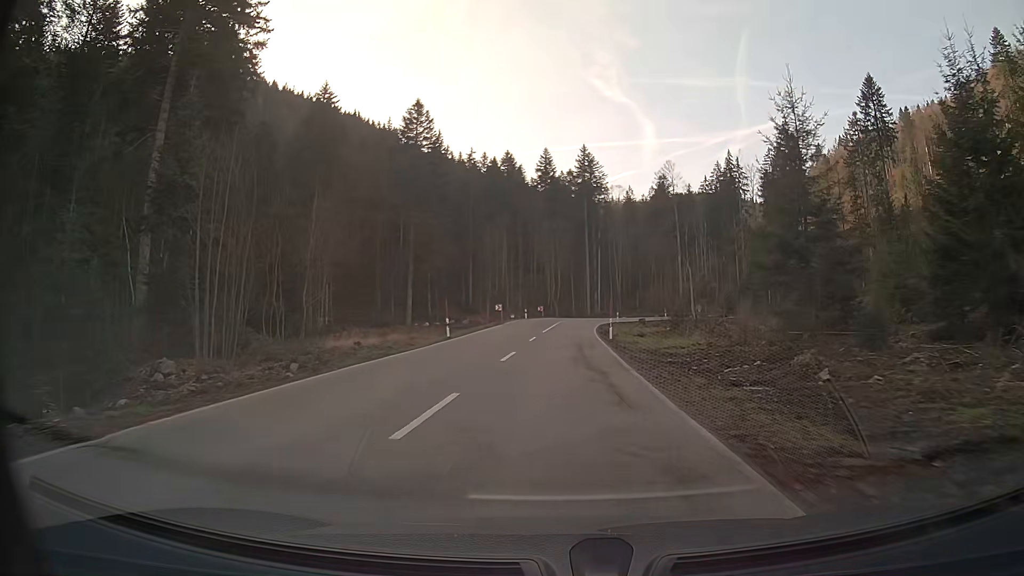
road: secondary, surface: asphalt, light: Day
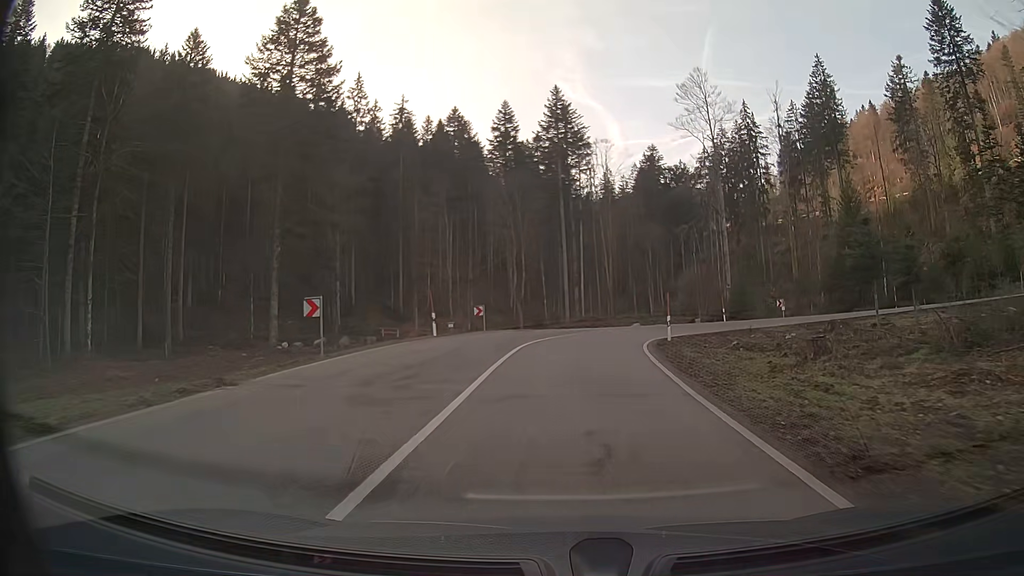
(+0.8, +45.8) m; +3°
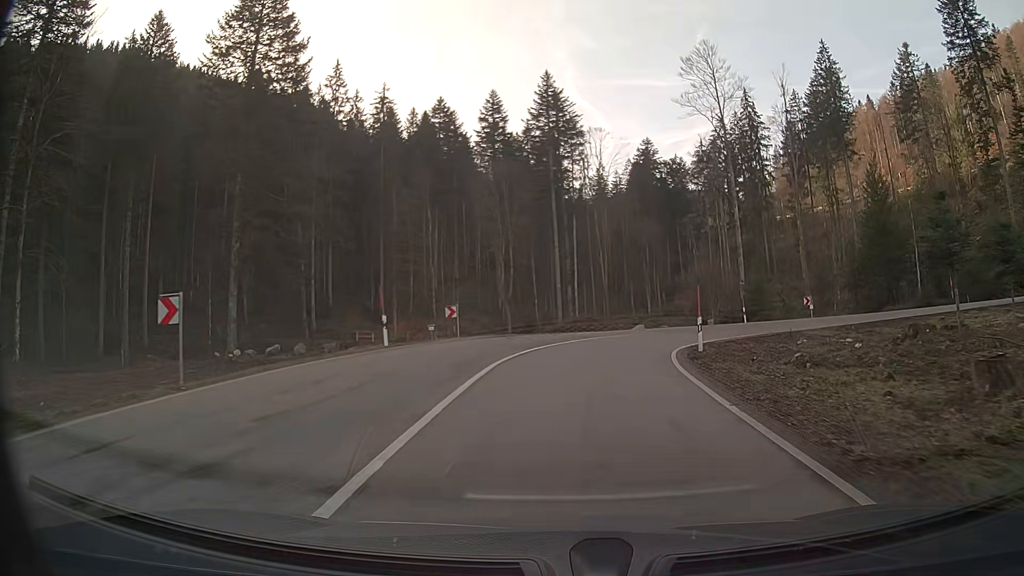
(0.0, +7.6) m; +1°
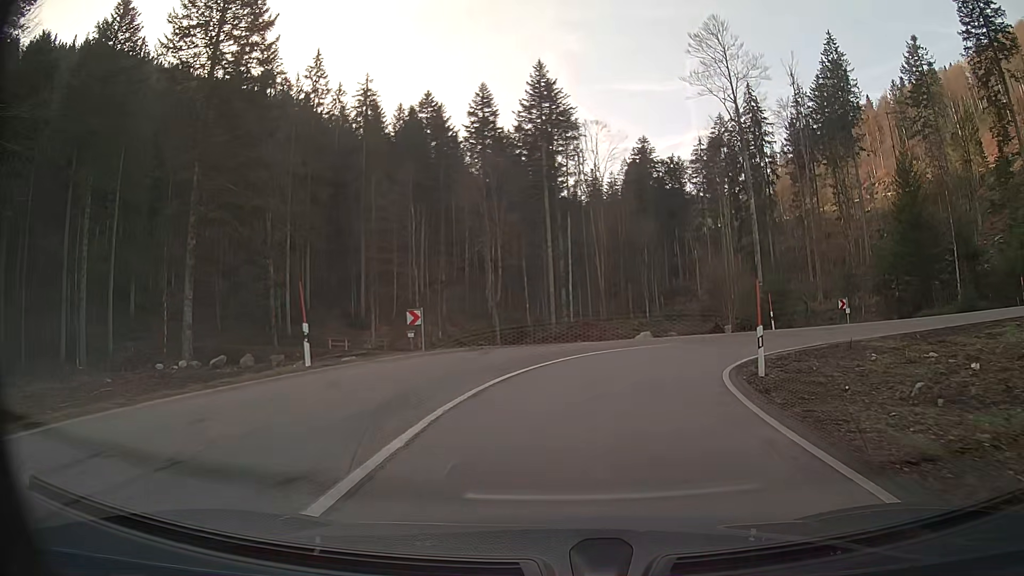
(+0.1, +6.9) m; +1°
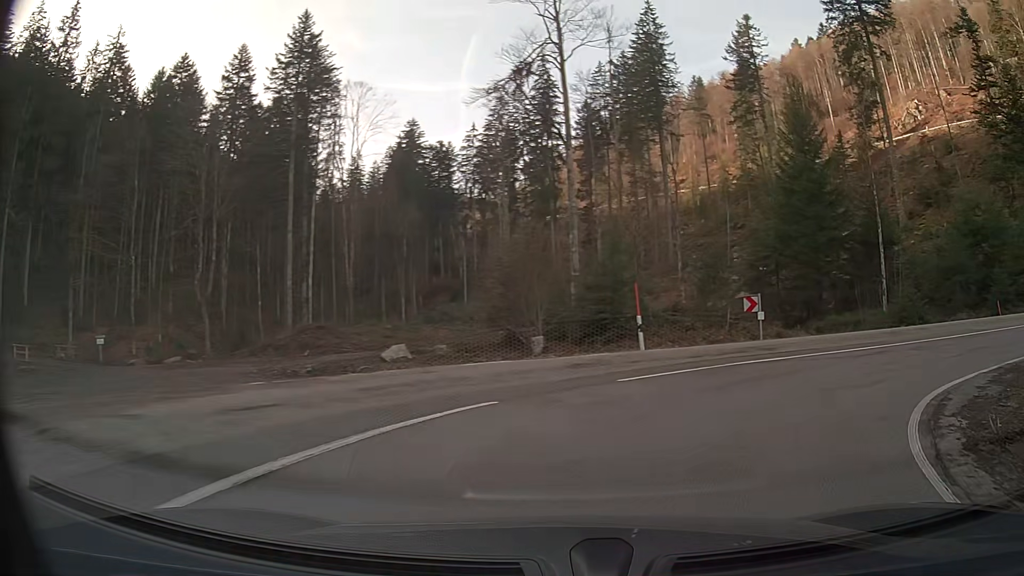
(+3.2, +17.0) m; +29°
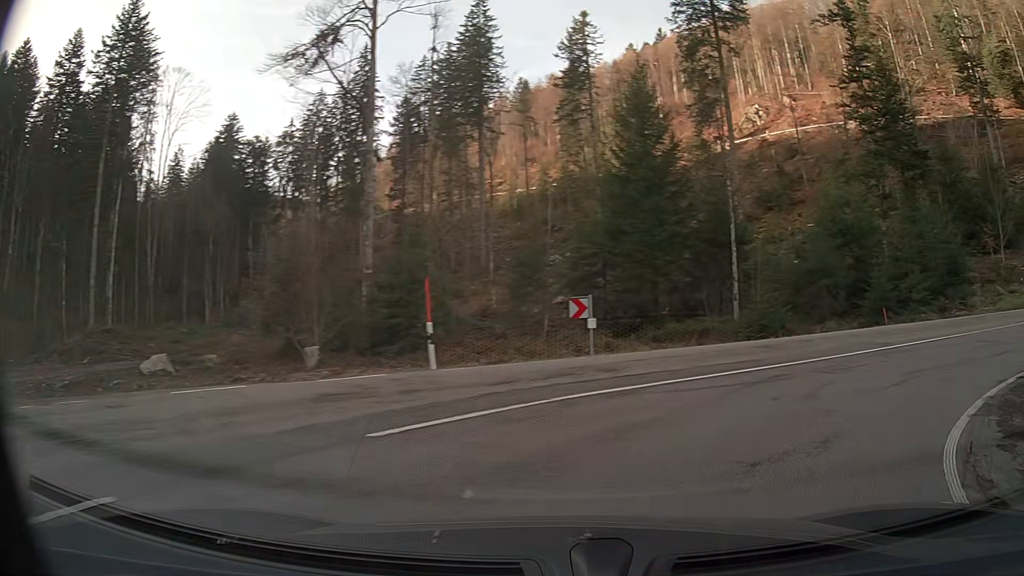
(+0.7, +5.0) m; +16°
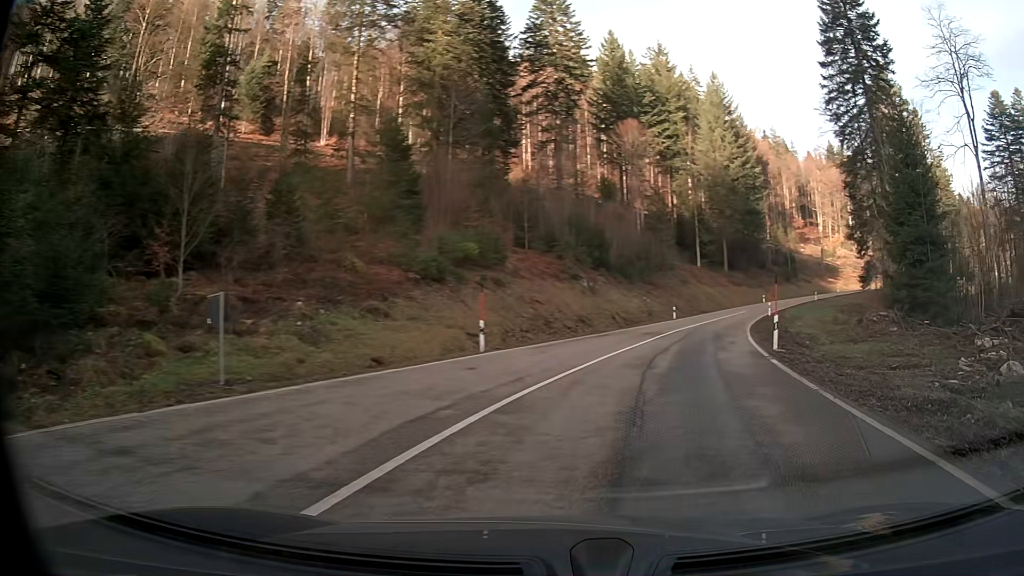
(+11.4, +15.6) m; +65°
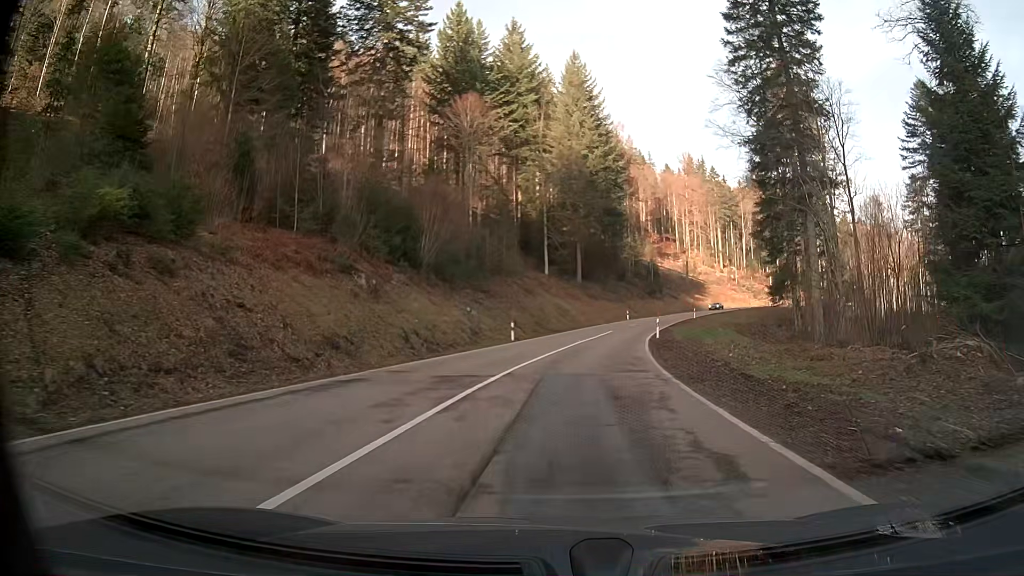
(+2.4, +19.0) m; +10°
(0, +10) (+1, +20) (+2, +30) (+4, +40) (+6, +50) (+8, +59) (+11, +69) (+14, +78) (+18, +88) (+22, +97) m
